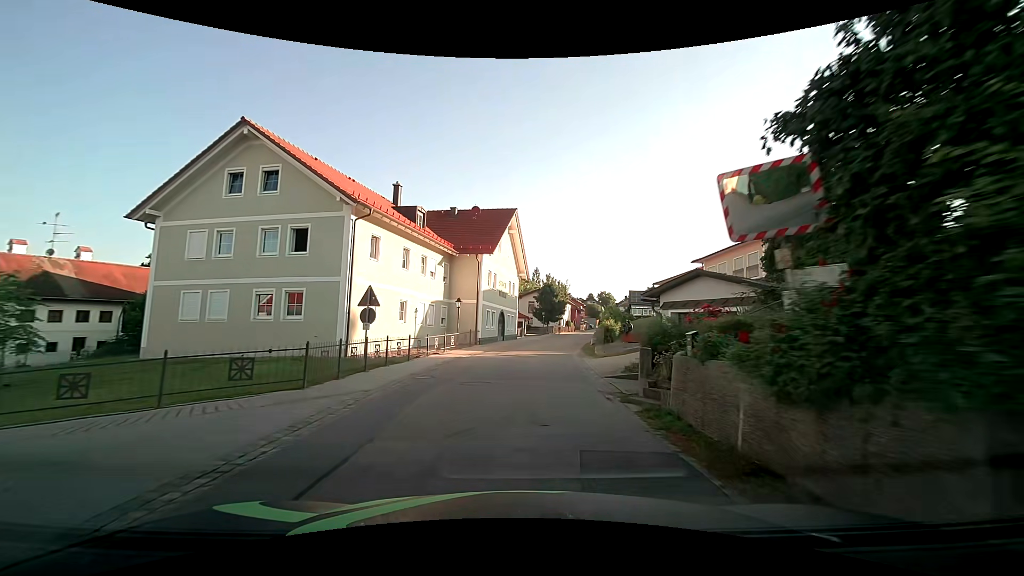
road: tertiary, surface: asphalt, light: Day
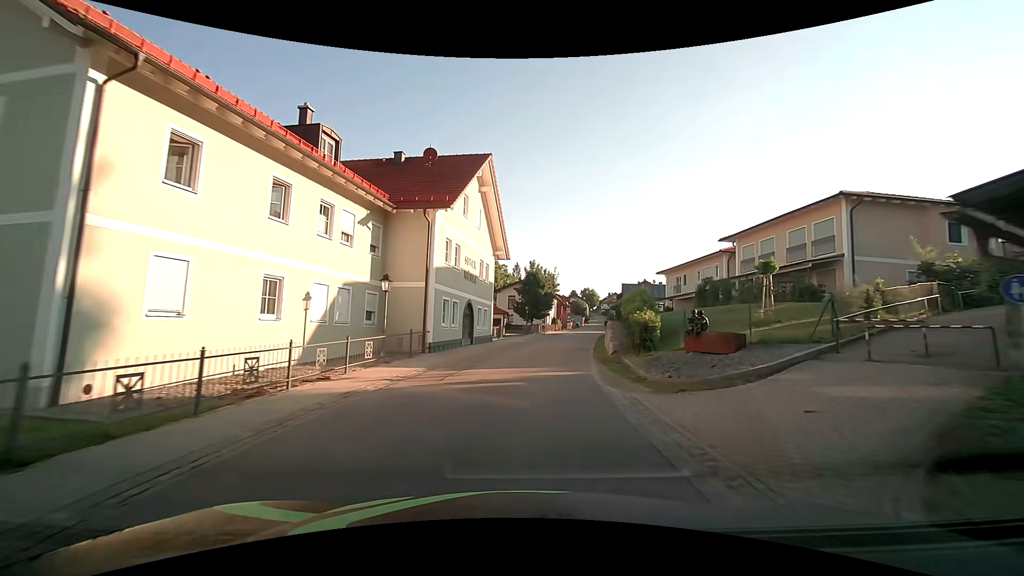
(+0.3, +12.5) m; +3°
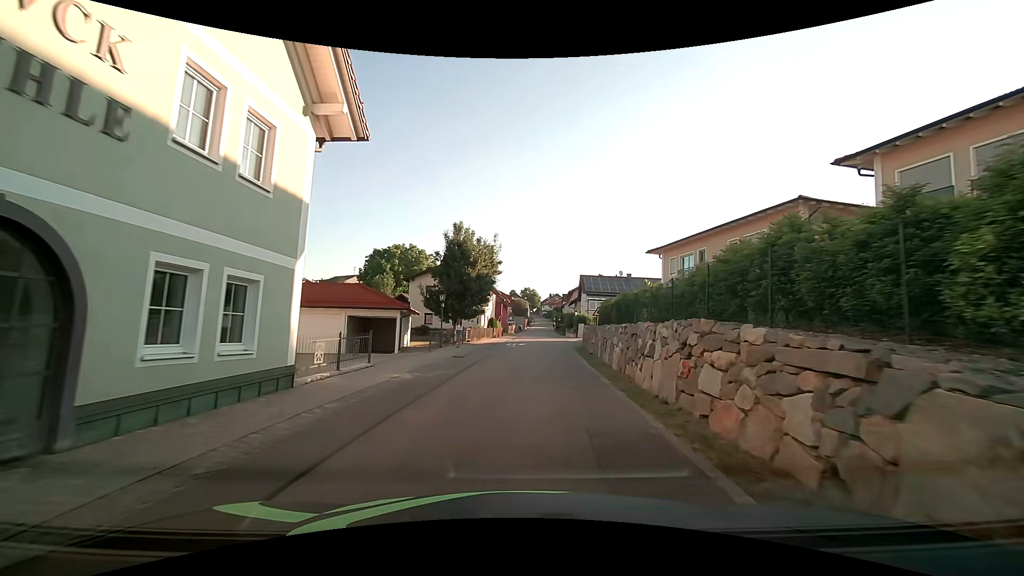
(+1.2, +21.7) m; +7°
(0, +10) (+1, +20) (+1, +30) (+2, +40) (+2, +50) (+2, +60) (+3, +70) (+3, +80) (+4, +90) (+4, +100) m
